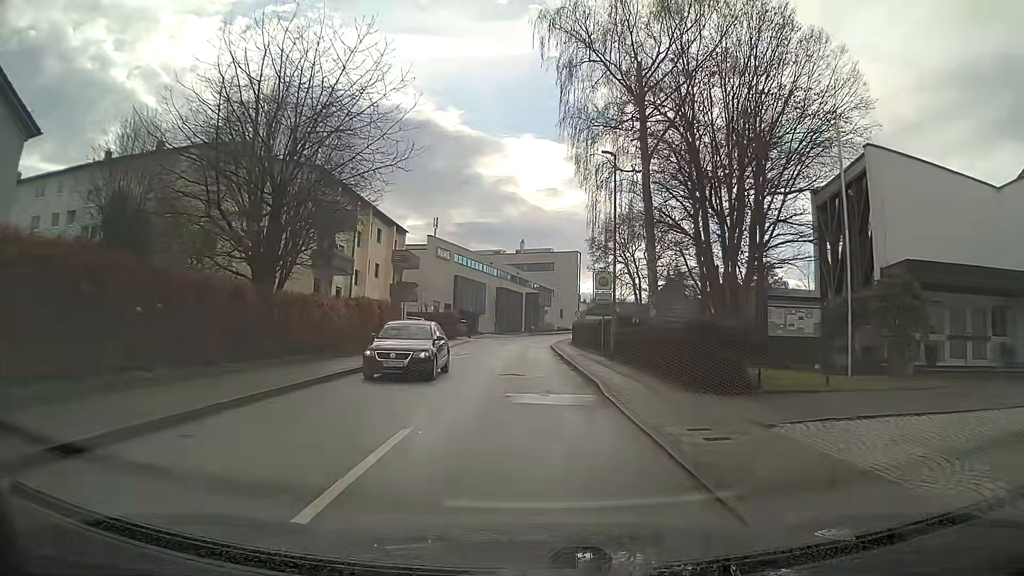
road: unclassified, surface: asphalt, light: Day
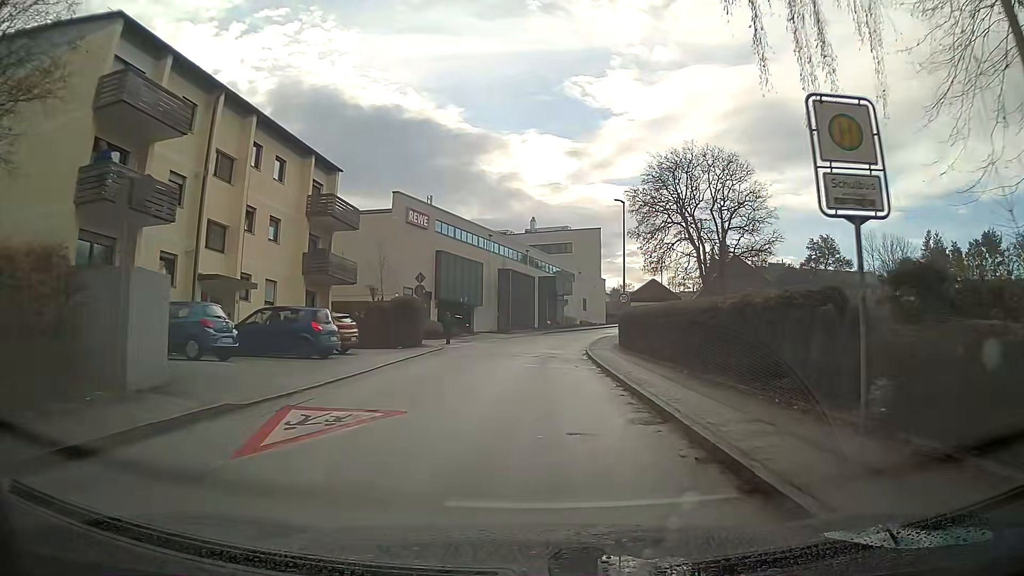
(-0.2, +23.3) m; 0°
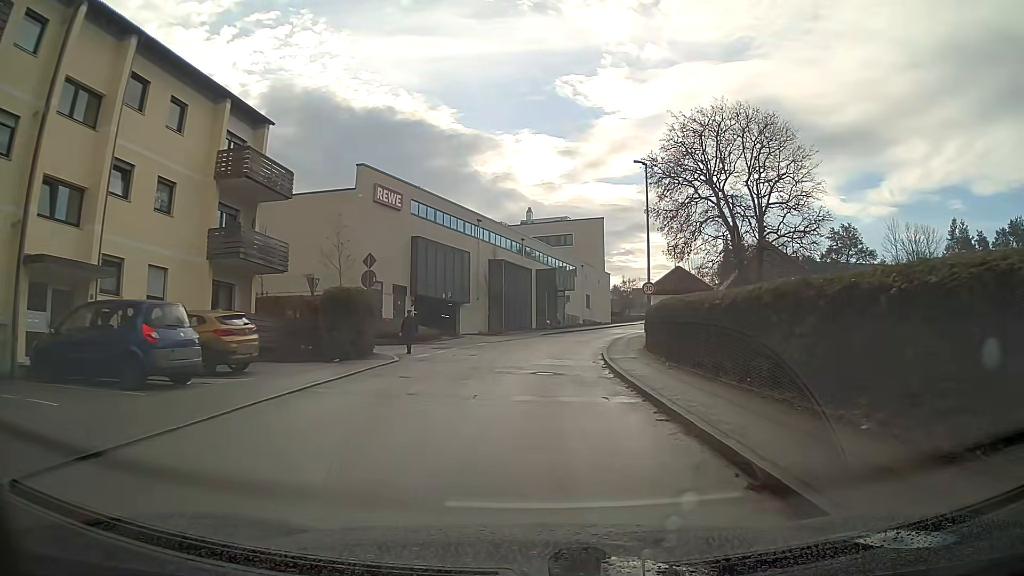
(0.0, +9.3) m; 0°
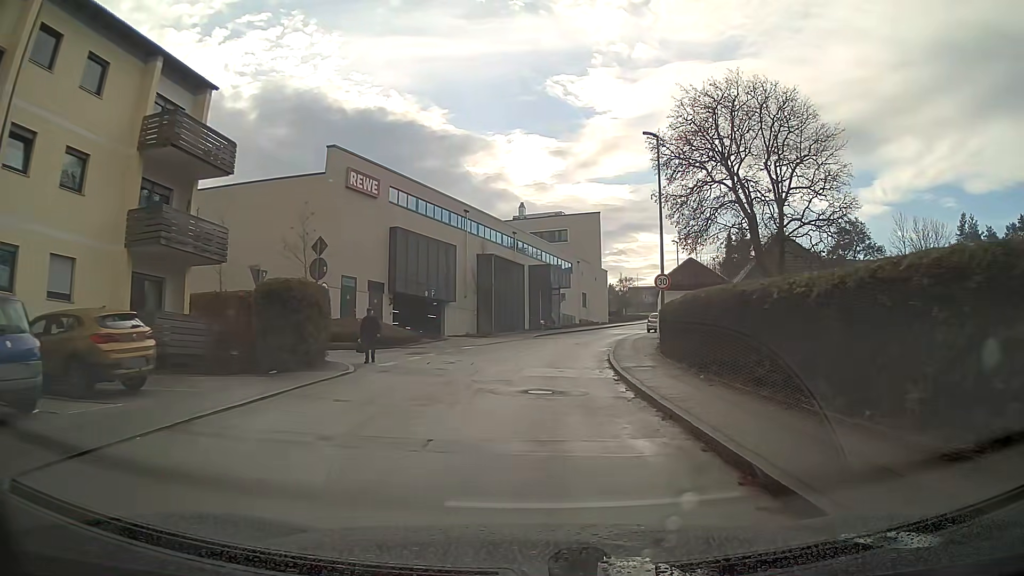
(0.0, +4.7) m; +1°
